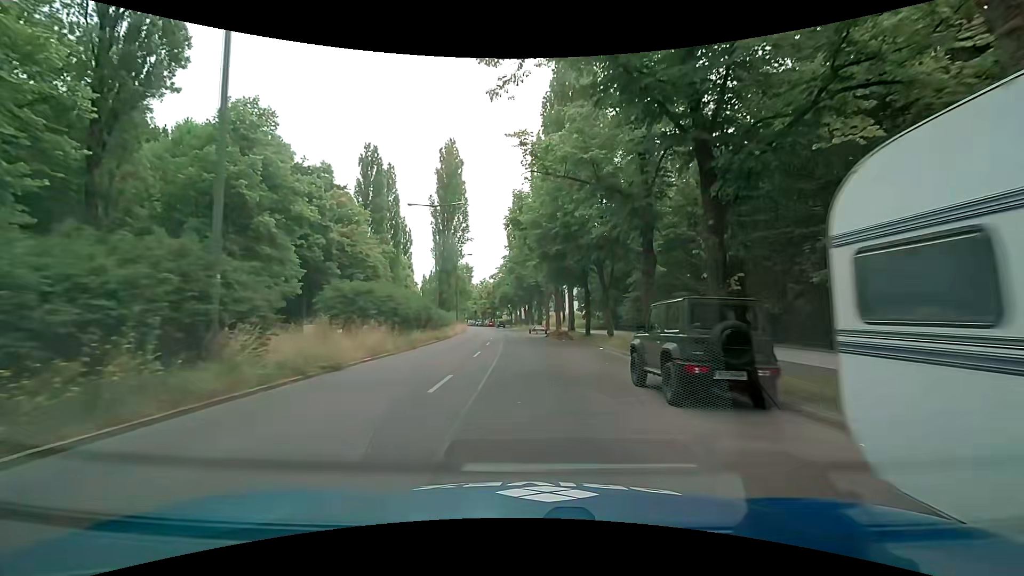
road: secondary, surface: asphalt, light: Day
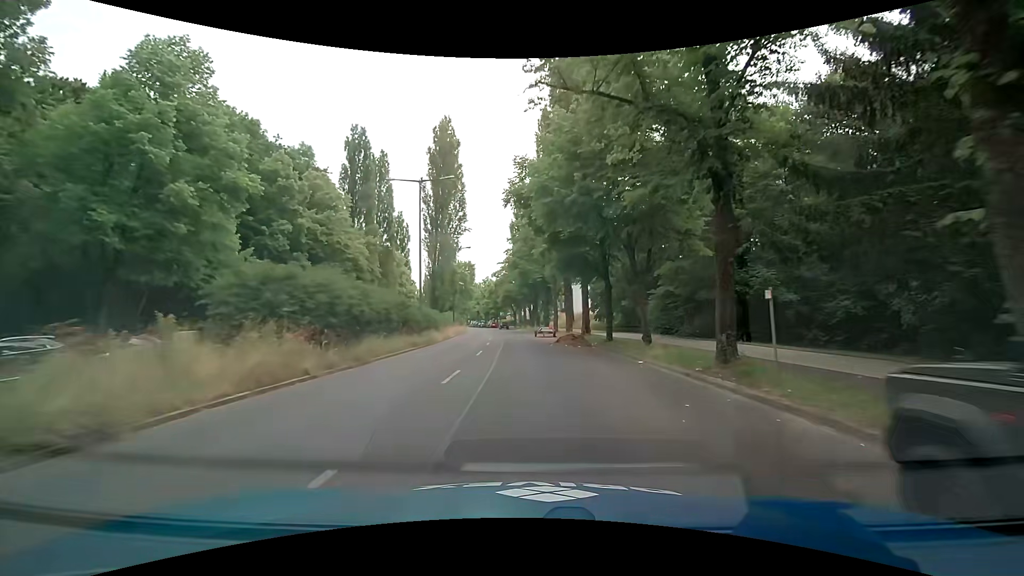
(-0.1, +7.5) m; -1°
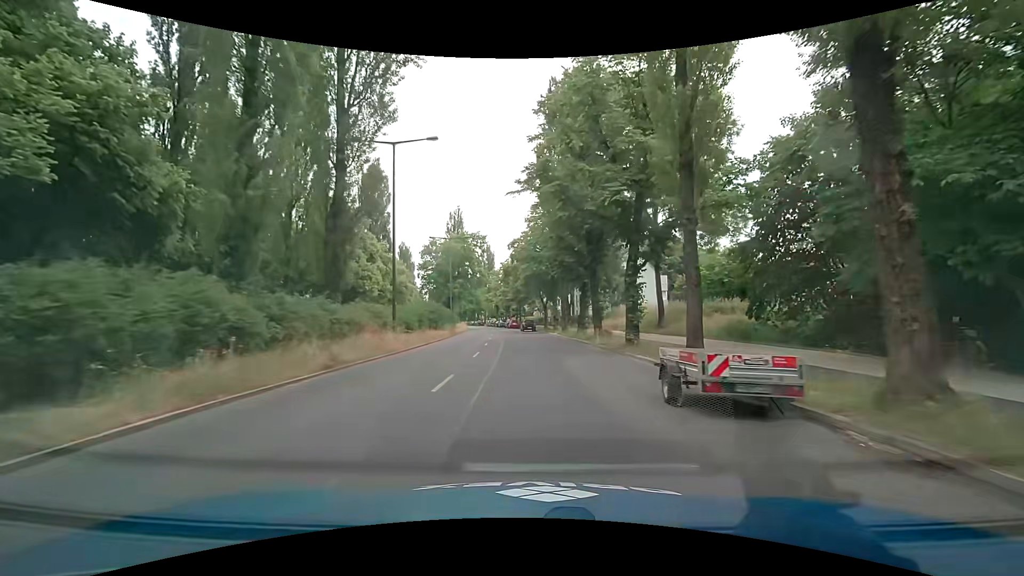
(-1.0, +37.4) m; -4°
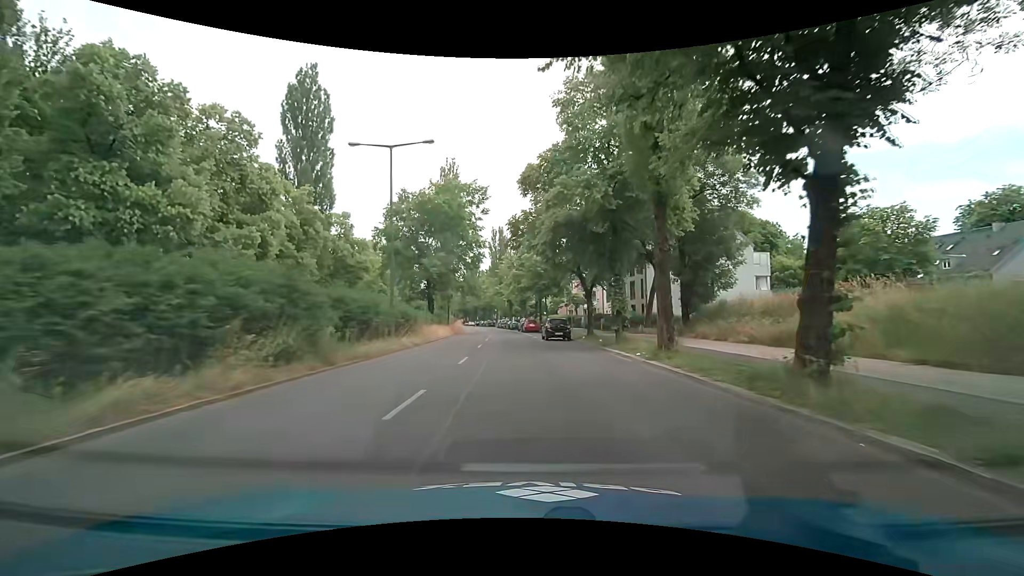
(-0.4, +29.8) m; -1°
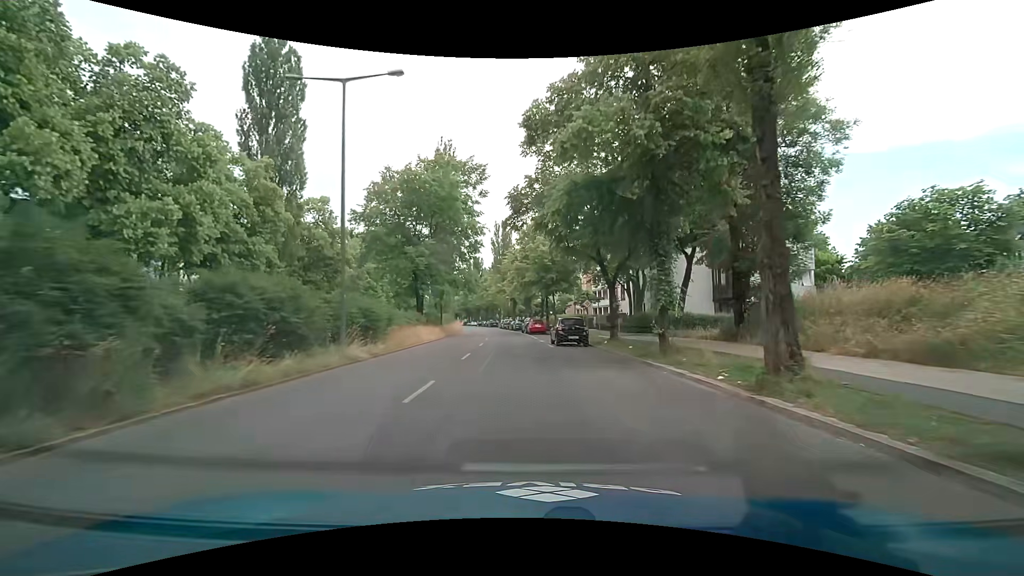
(-0.1, +7.4) m; -1°
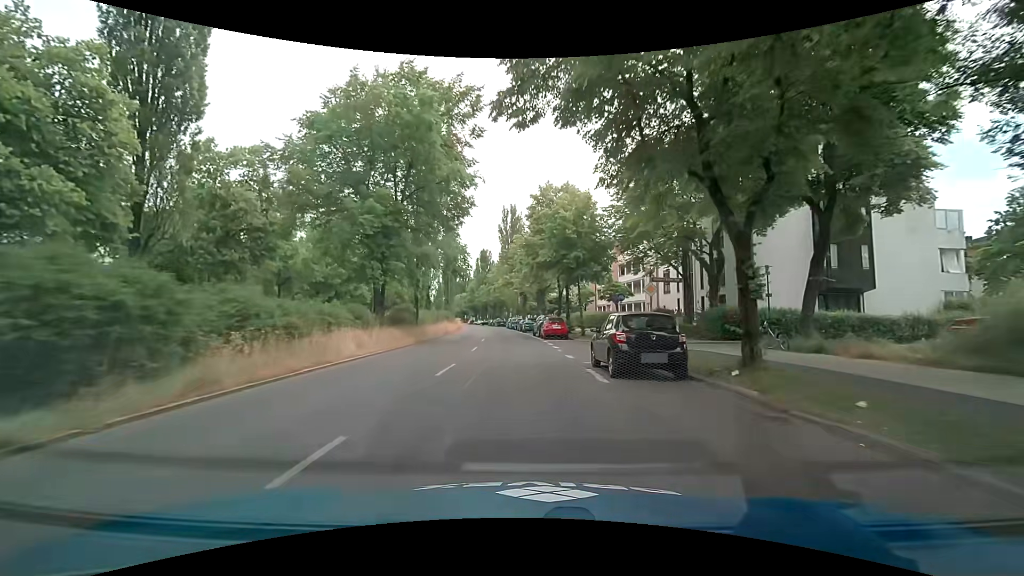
(-0.3, +14.7) m; -1°
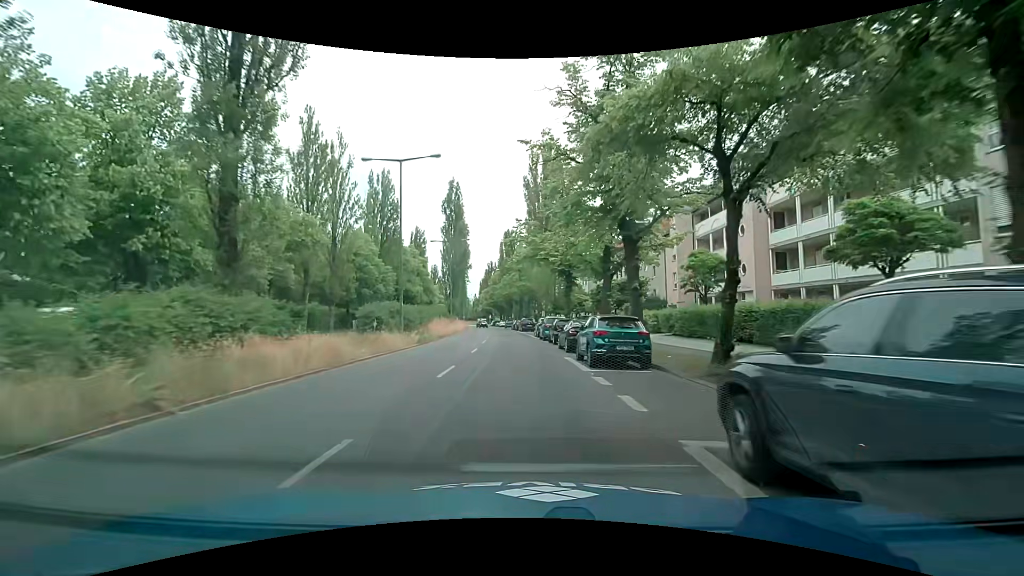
(-1.4, +36.0) m; -5°
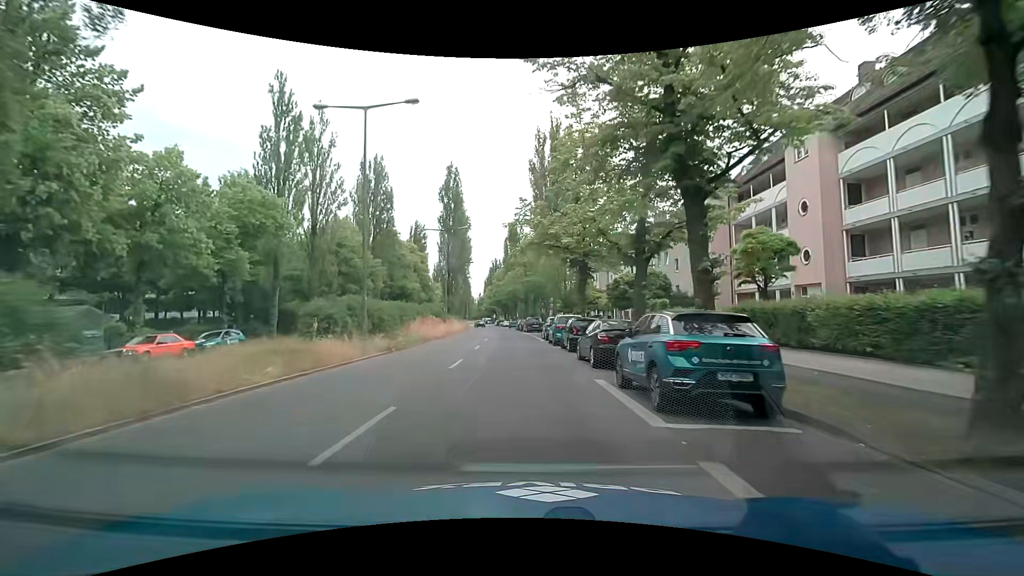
(0.0, +7.1) m; +1°
